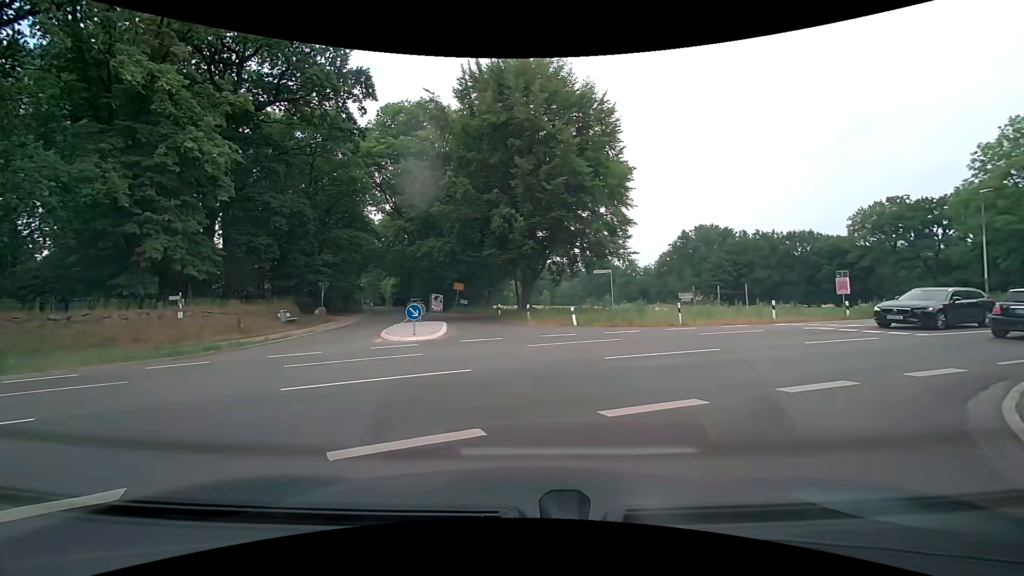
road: residential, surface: asphalt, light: Day
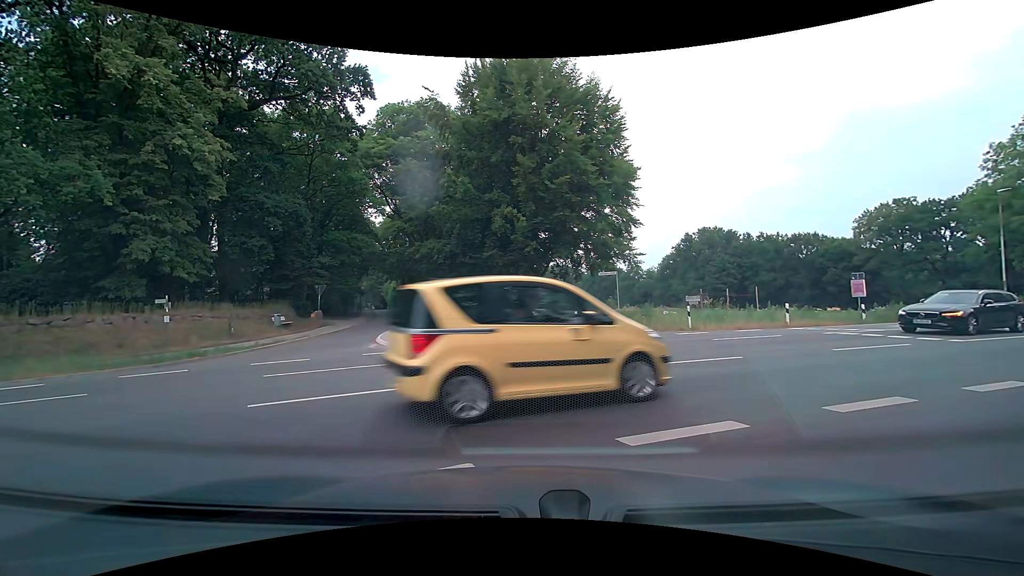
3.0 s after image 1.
(0.0, +1.1) m; 0°
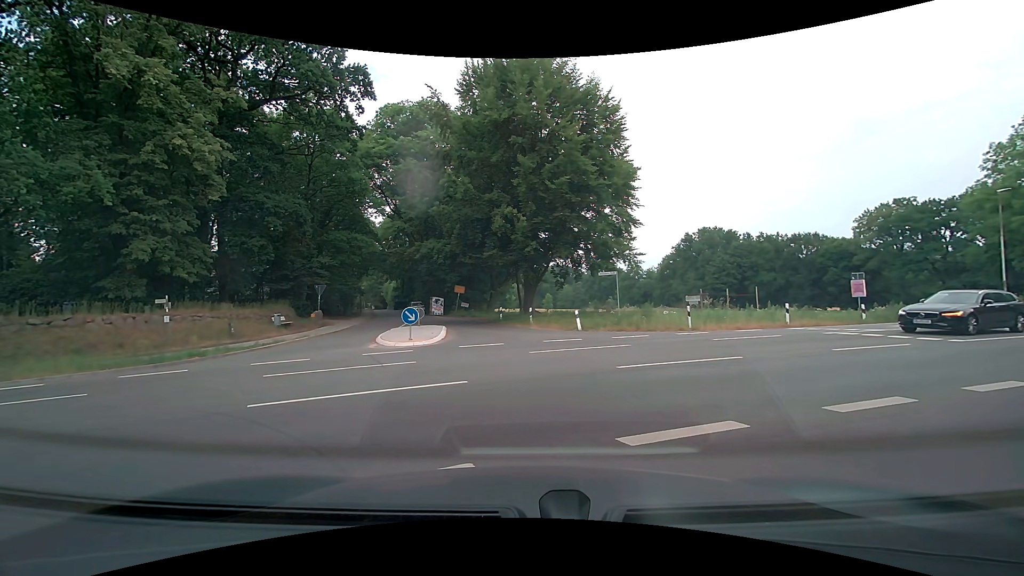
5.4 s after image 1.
(0.0, 0.0) m; 0°
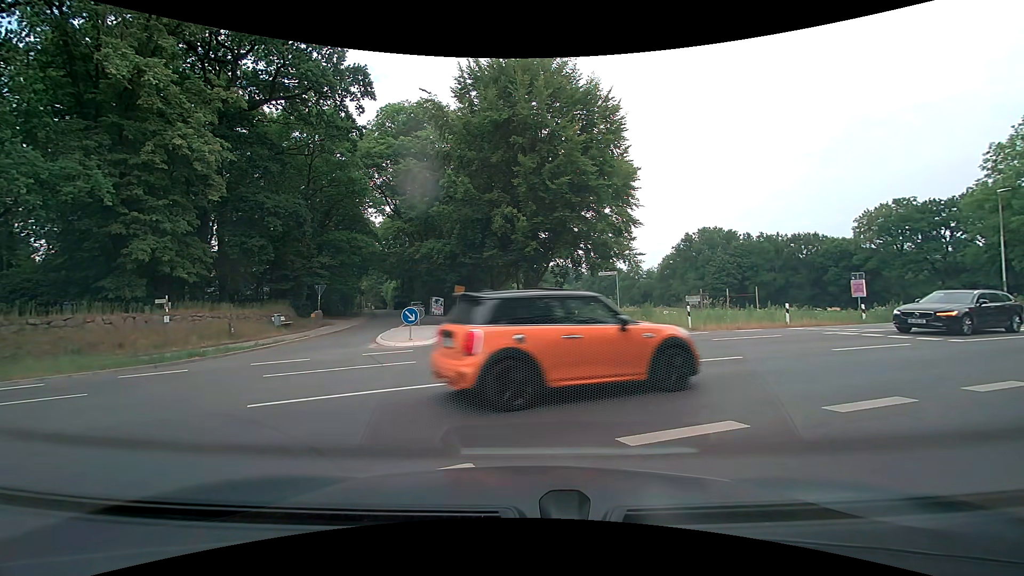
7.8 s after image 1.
(0.0, 0.0) m; 0°
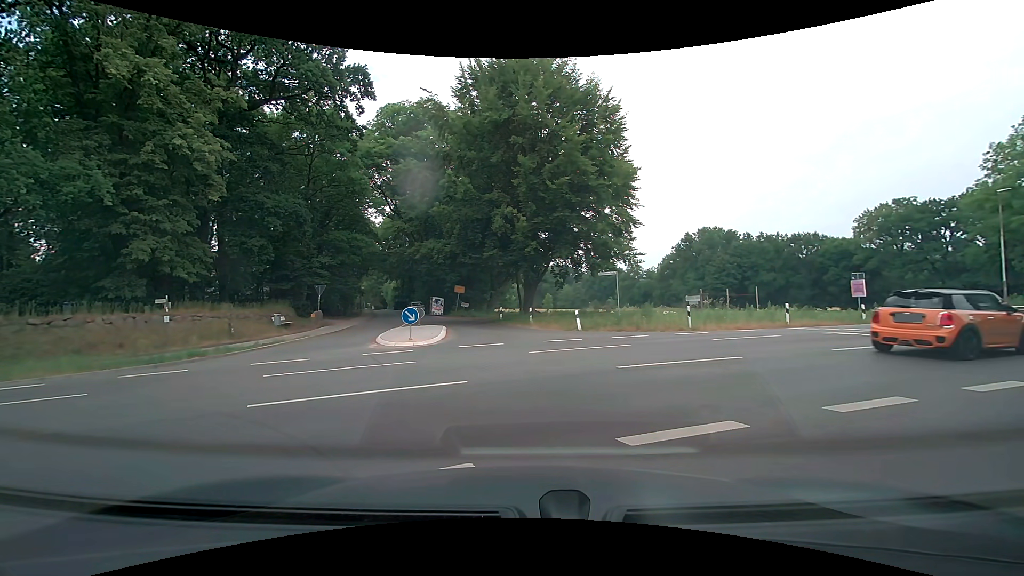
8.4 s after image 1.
(0.0, 0.0) m; 0°
